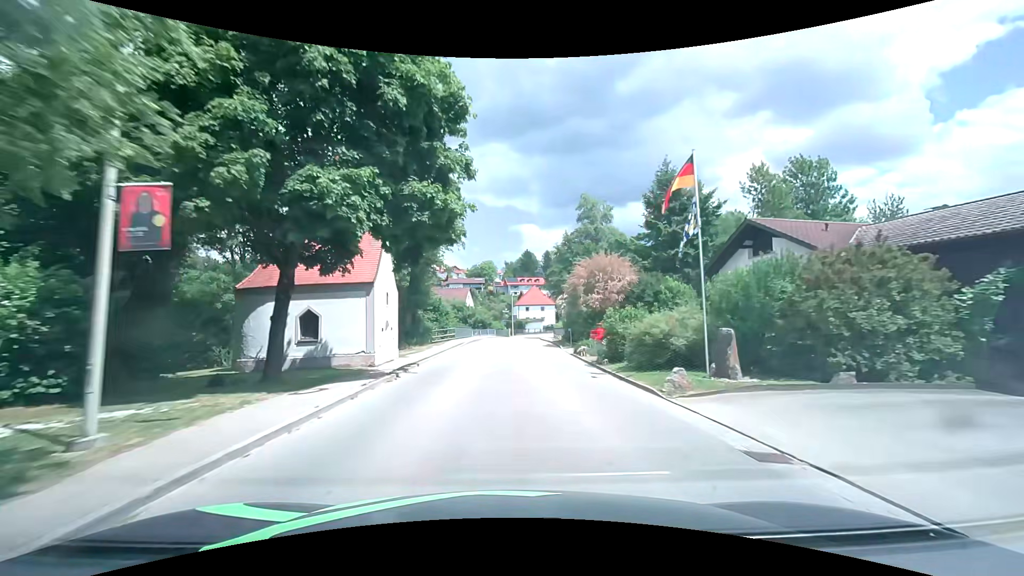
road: tertiary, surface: asphalt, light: Day
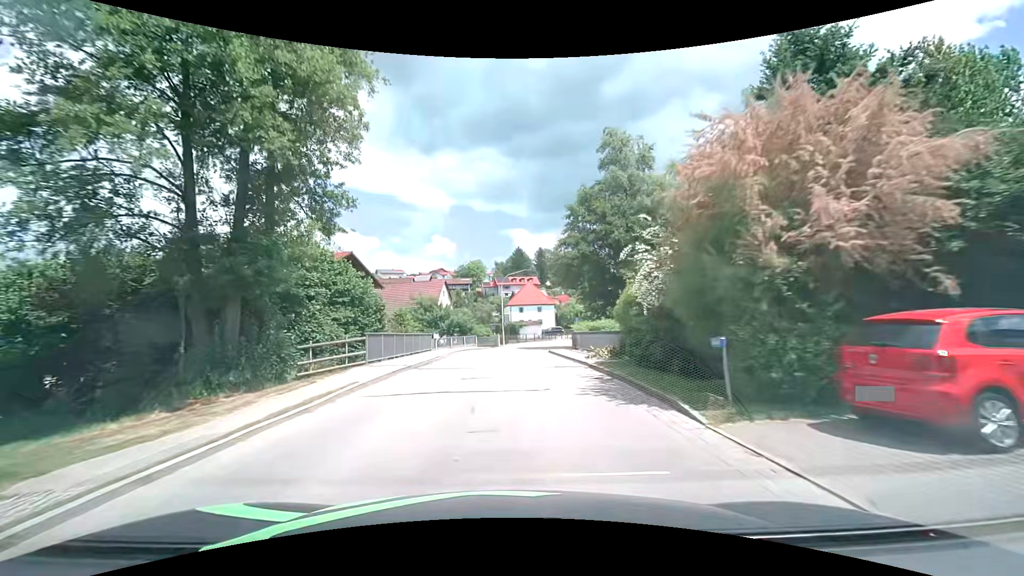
(+0.4, +22.9) m; +1°
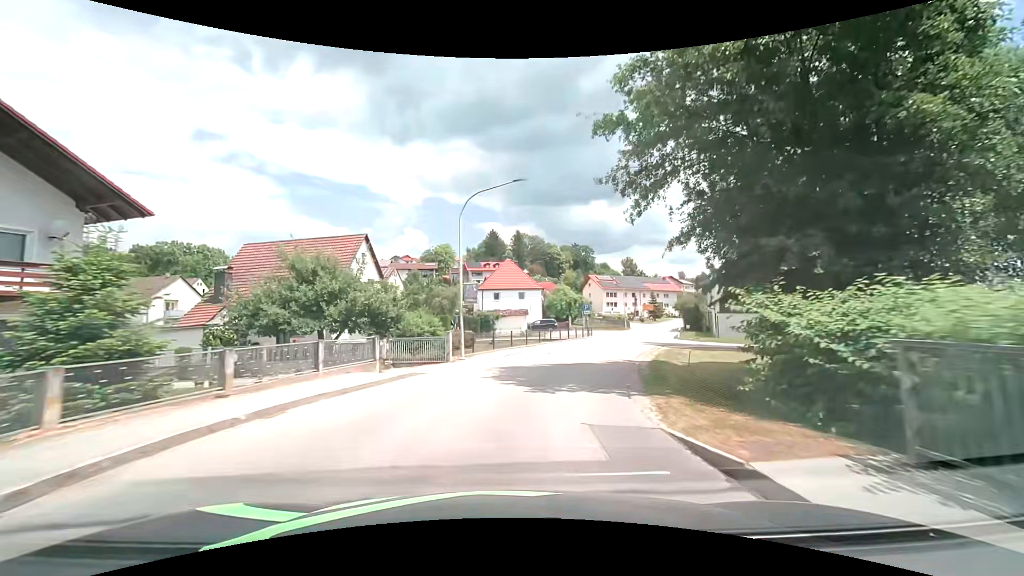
(+0.4, +28.7) m; +3°
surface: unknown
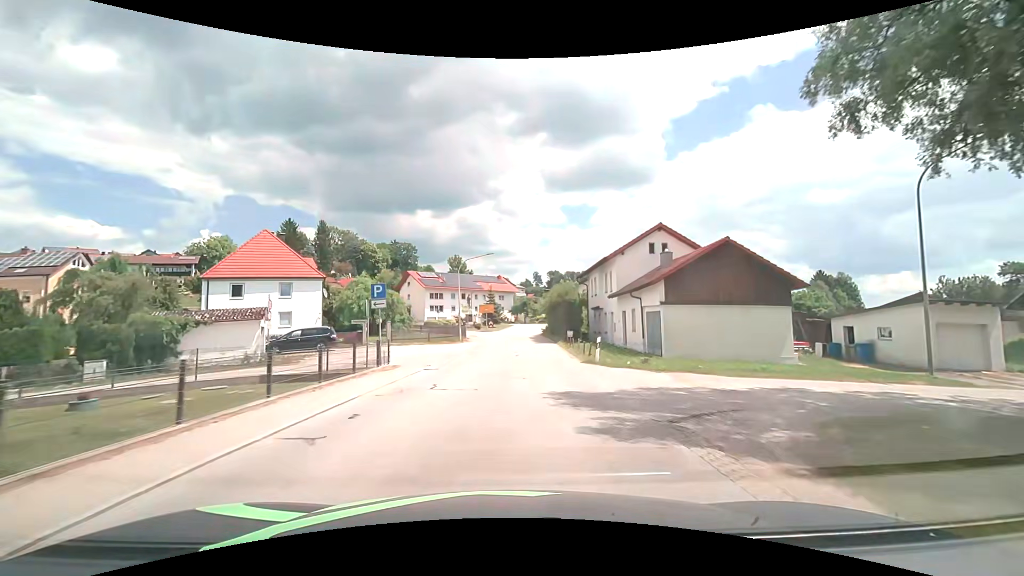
(+5.2, +28.7) m; +20°
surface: asphalt
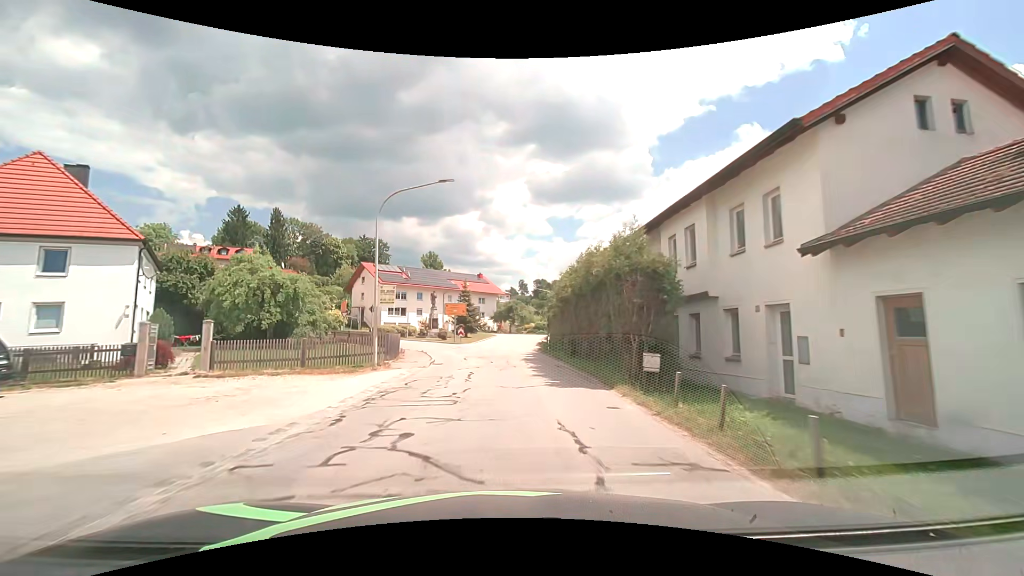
(+0.5, +22.3) m; +2°
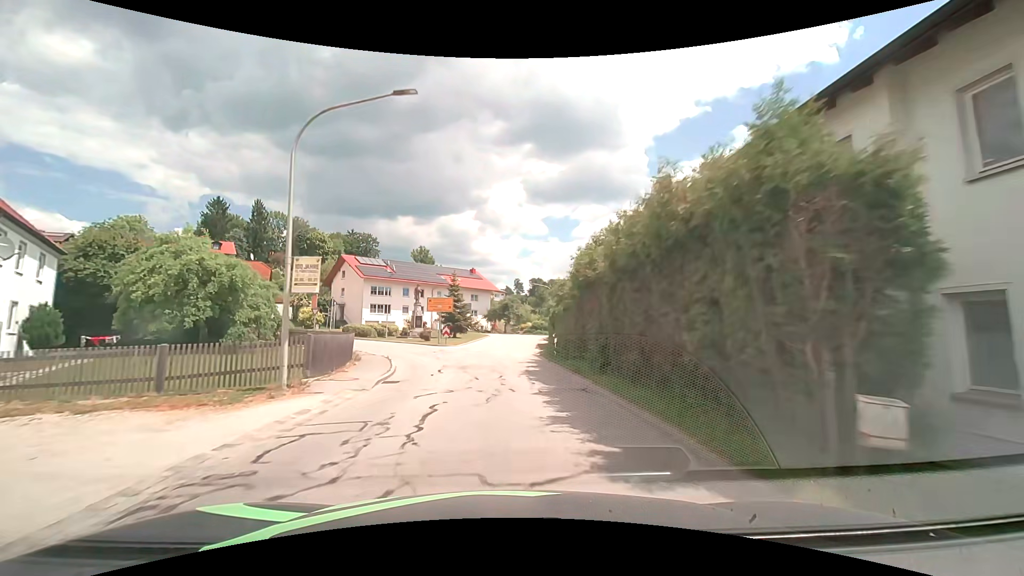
(0.0, +7.3) m; 0°
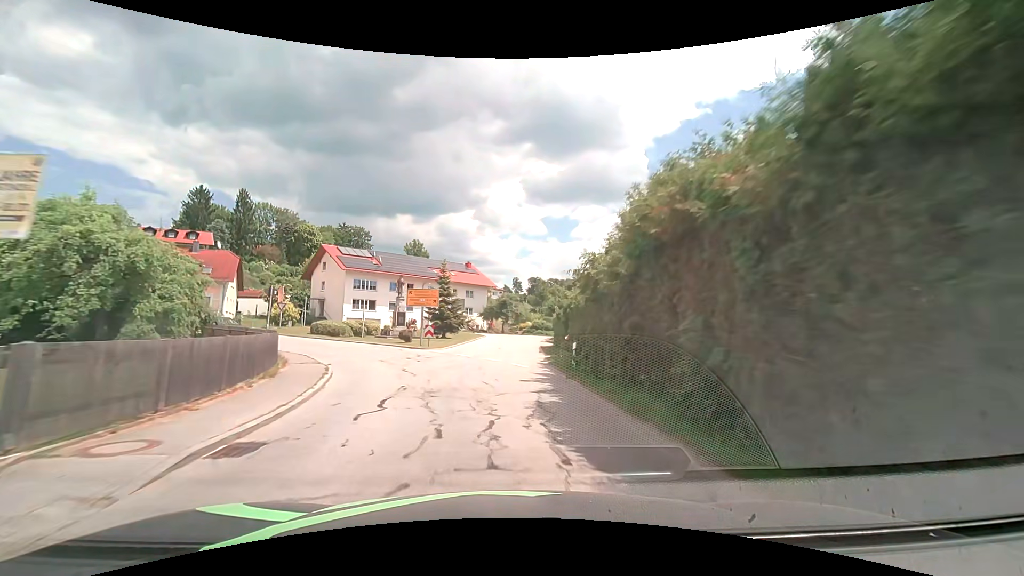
(0.0, +7.2) m; 0°
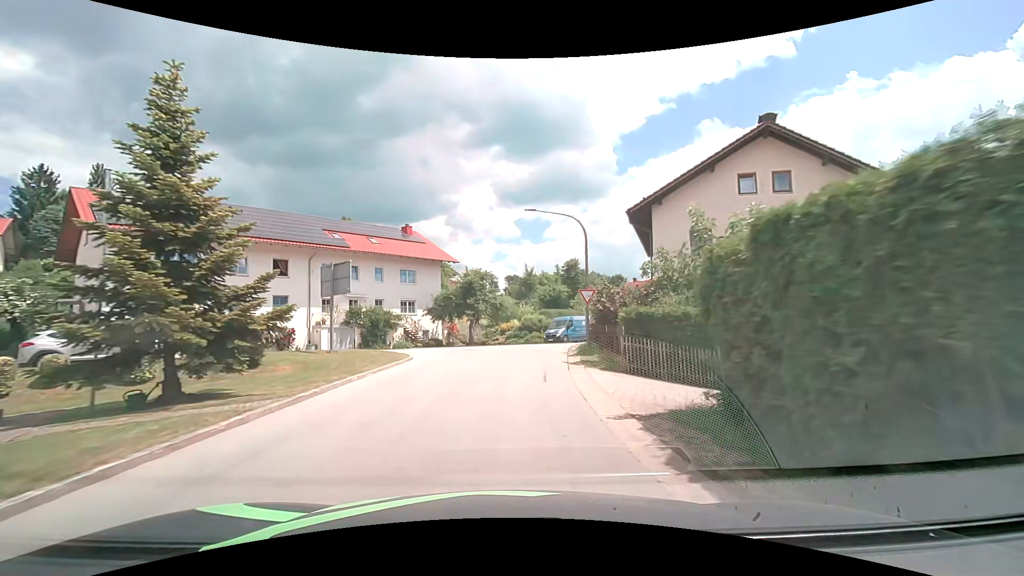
(+0.8, +33.7) m; +3°
(0, +10) (+1, +20) (+2, +30) (+5, +39) (+11, +47) (+17, +55) (+23, +63) (+30, +71) (+36, +79) (+42, +87) m
